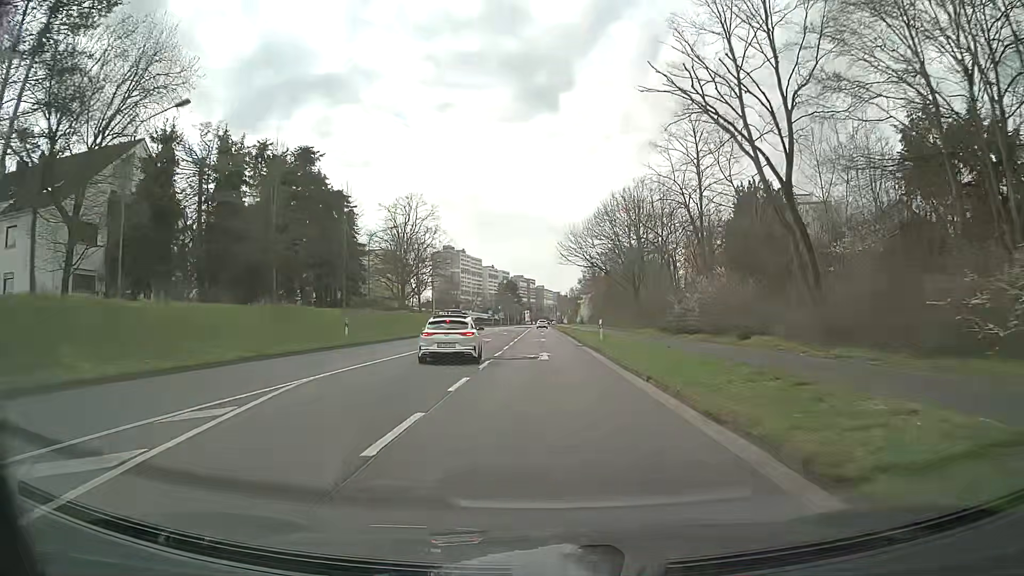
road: secondary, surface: asphalt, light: Day
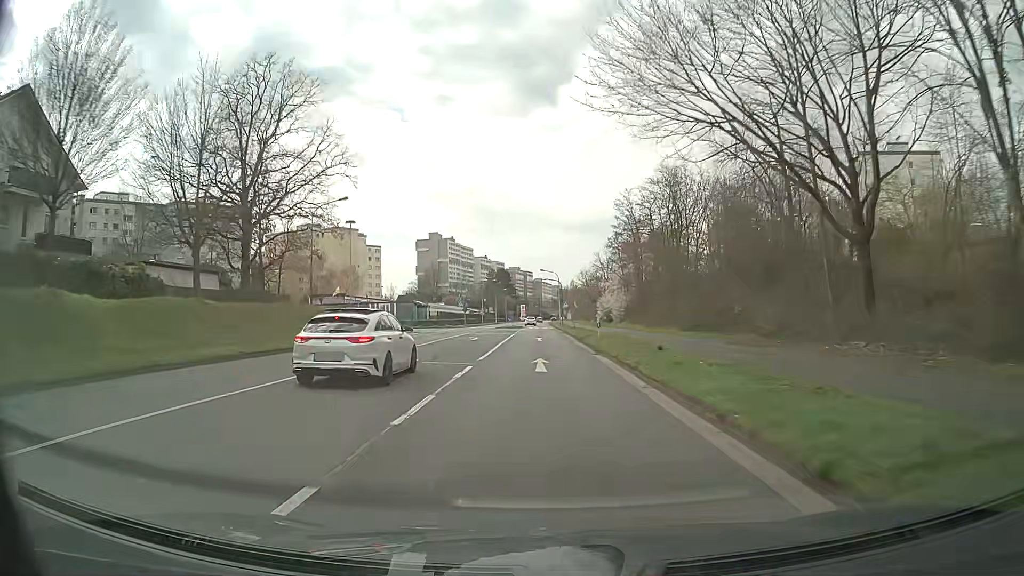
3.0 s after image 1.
(-0.2, +47.2) m; 0°
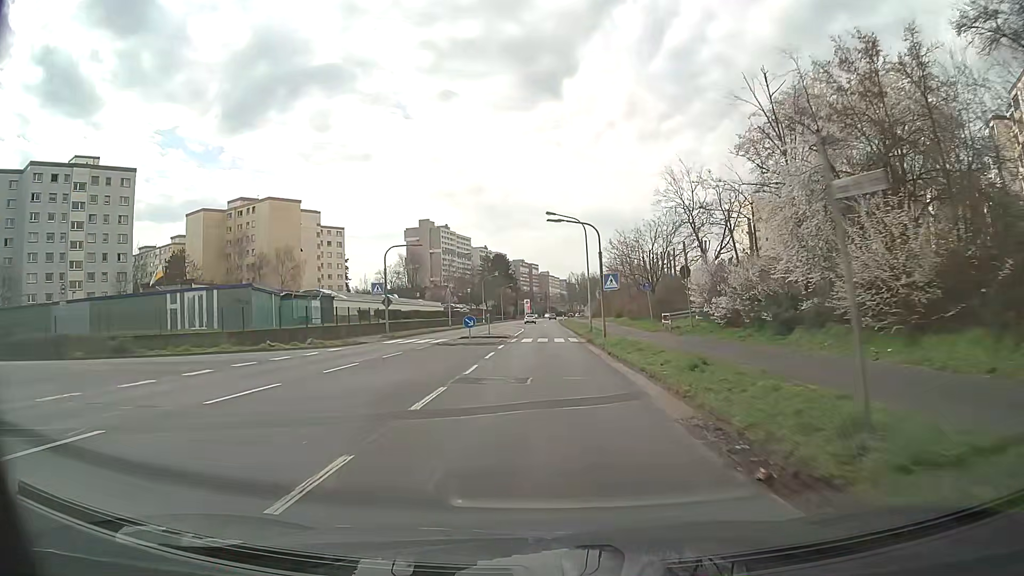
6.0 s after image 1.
(-0.3, +47.6) m; -1°
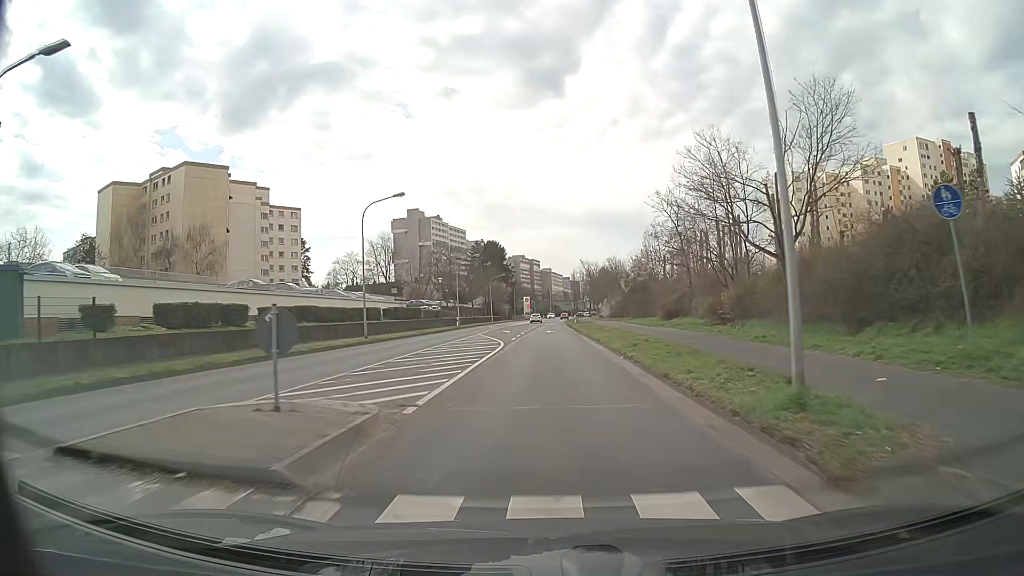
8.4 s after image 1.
(0.0, +33.6) m; 0°
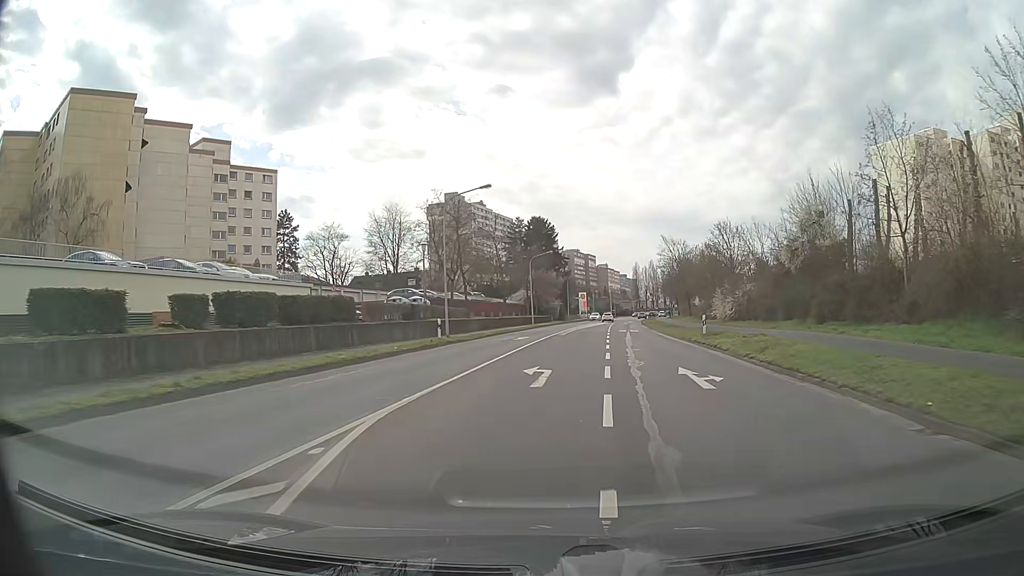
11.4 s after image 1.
(-1.4, +39.3) m; -4°
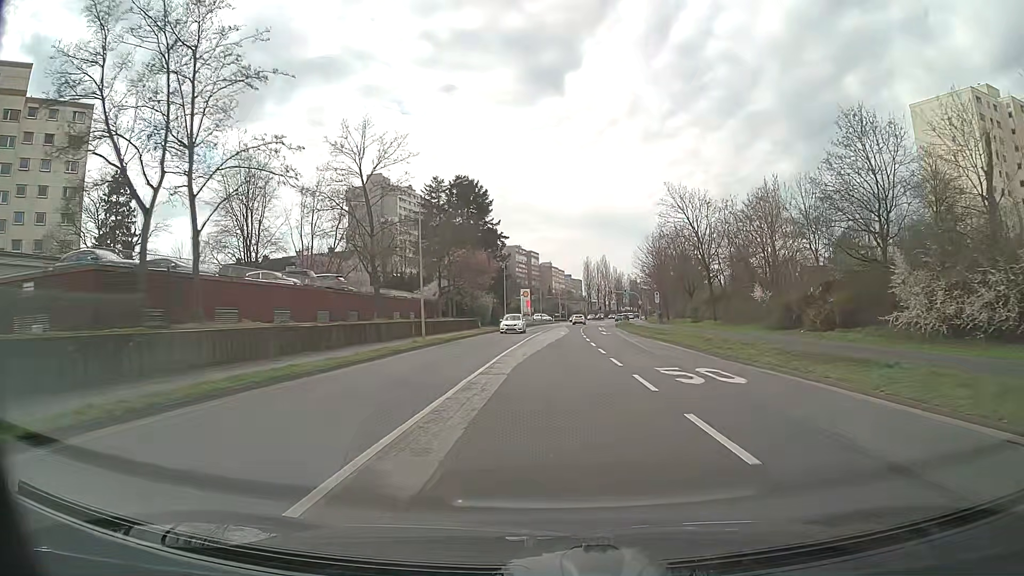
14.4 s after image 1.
(+1.6, +38.3) m; +5°
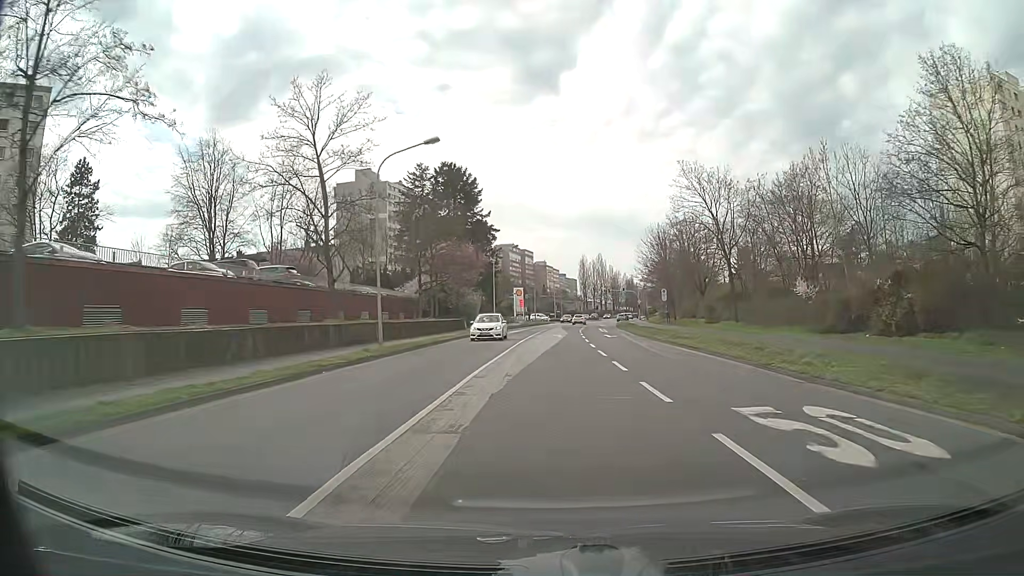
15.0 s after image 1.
(0.0, +7.6) m; 0°
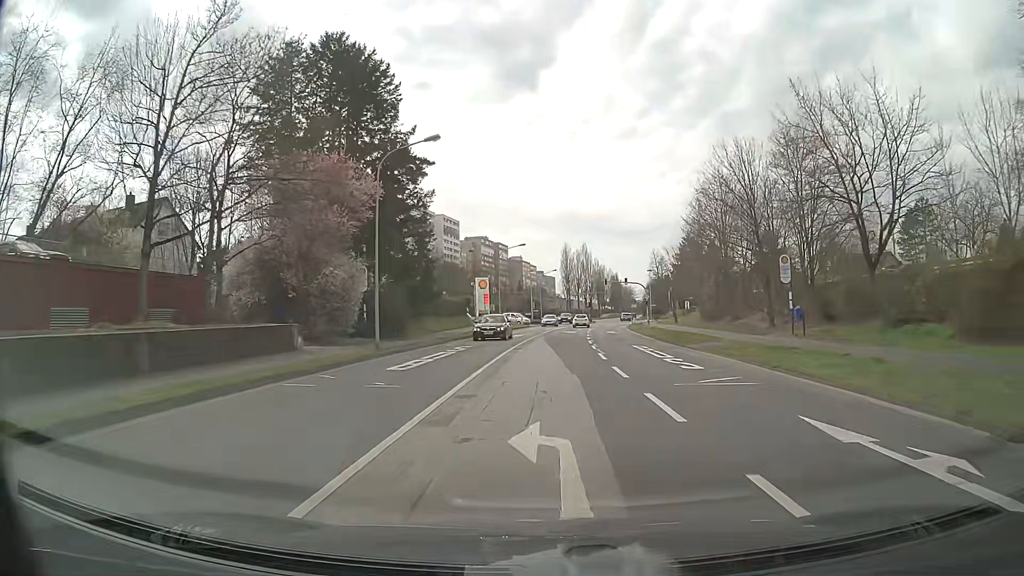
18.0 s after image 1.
(+0.6, +38.3) m; +2°
(0, +10) (0, +20) (0, +30) (+1, +40) (+1, +50) (+2, +60) (+4, +70) (+5, +80) (+7, +90) (+9, +99) m
